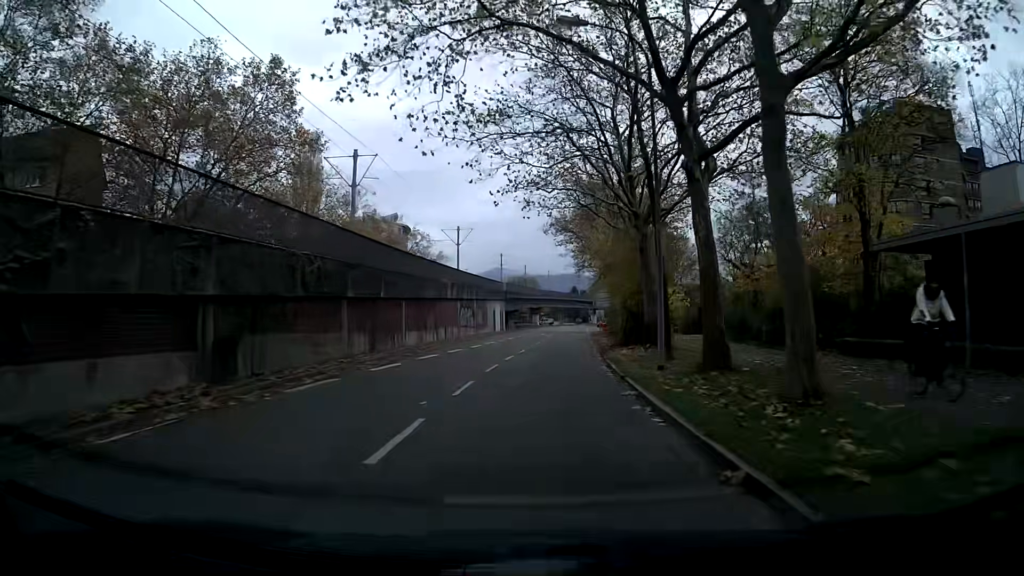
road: tertiary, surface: asphalt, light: Day
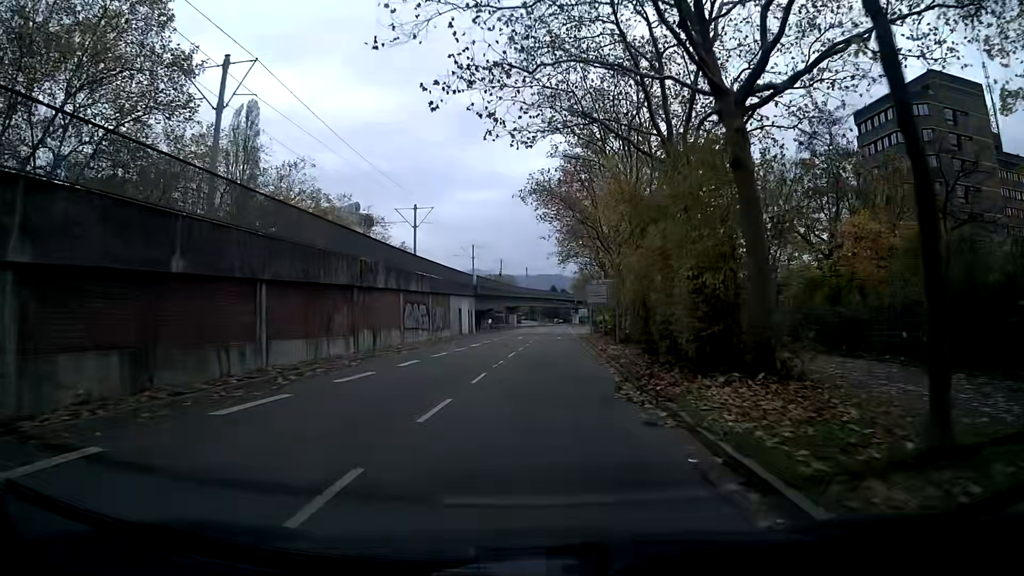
(+0.2, +15.0) m; +2°
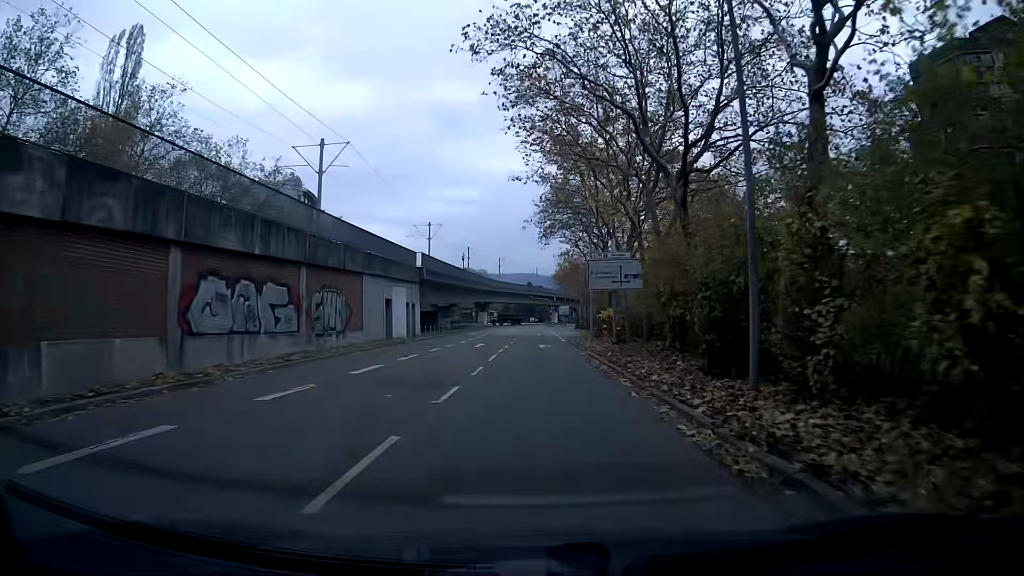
(+0.4, +22.4) m; +2°
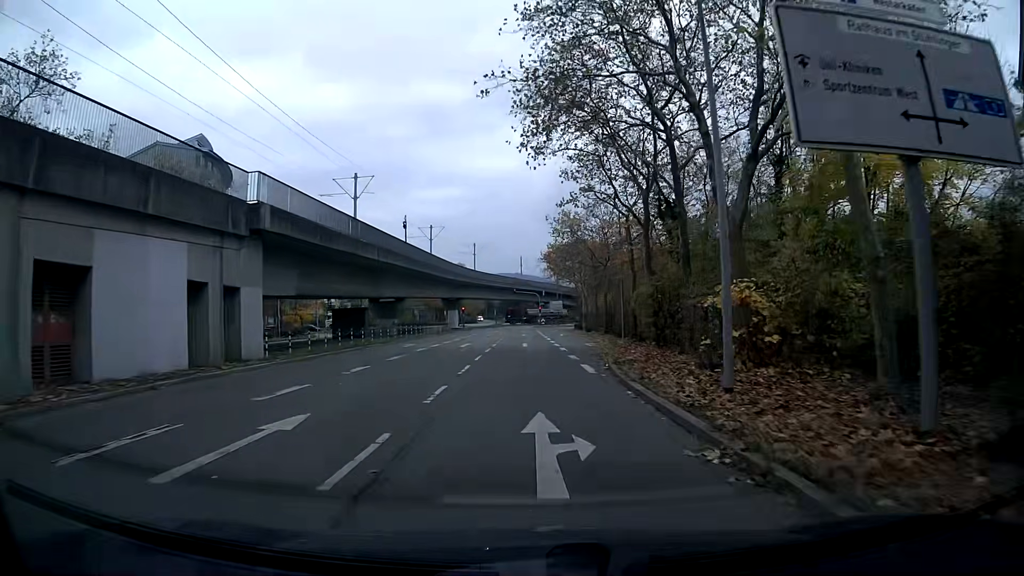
(+0.3, +29.5) m; +2°
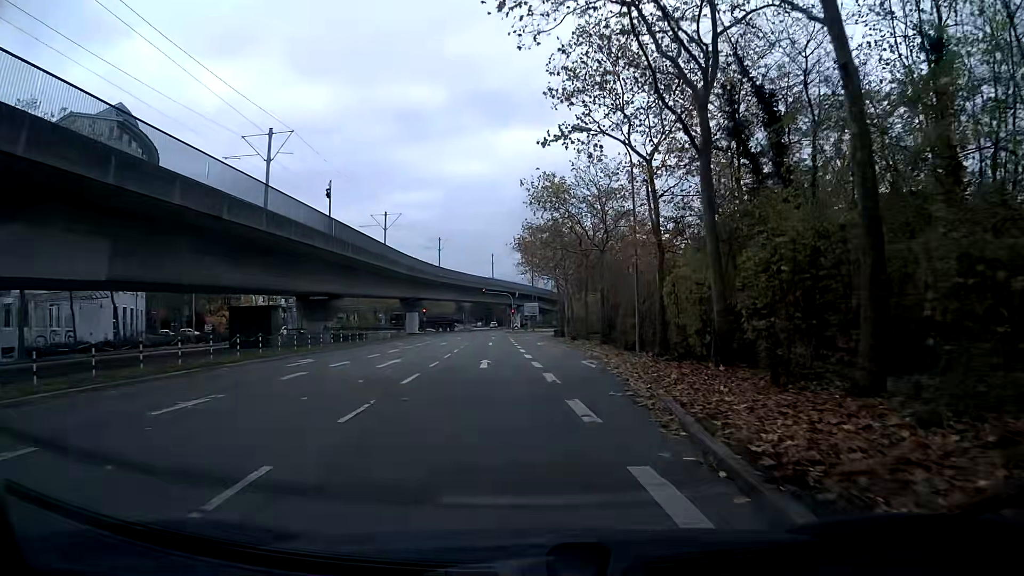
(+0.2, +14.3) m; +2°
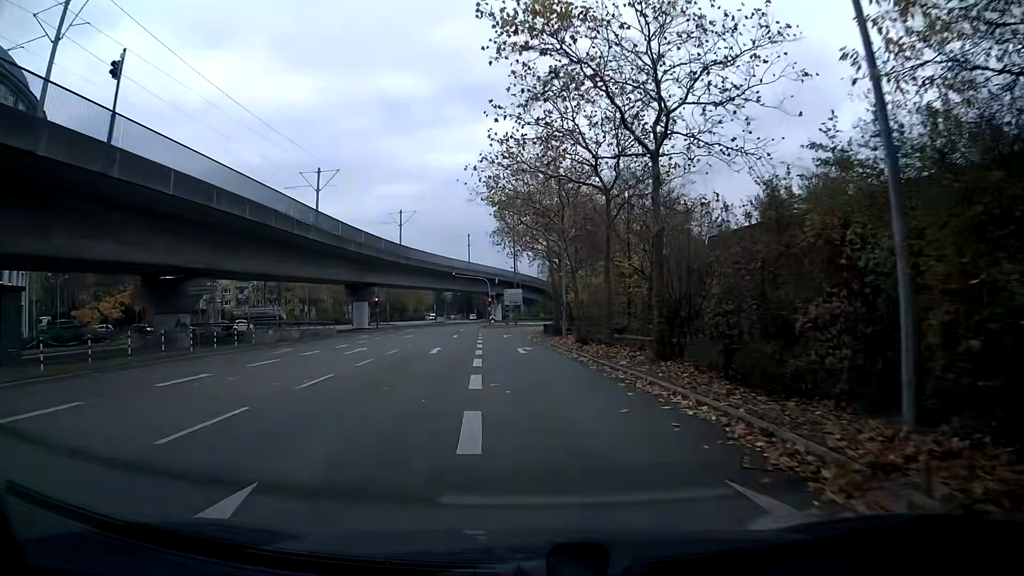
(+0.2, +20.5) m; 0°
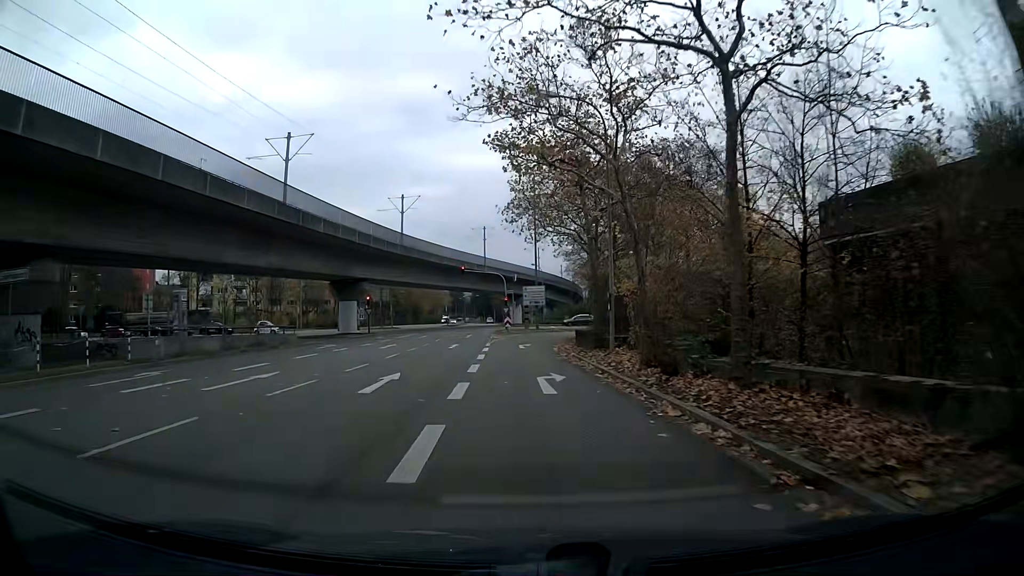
(-0.2, +13.1) m; -2°
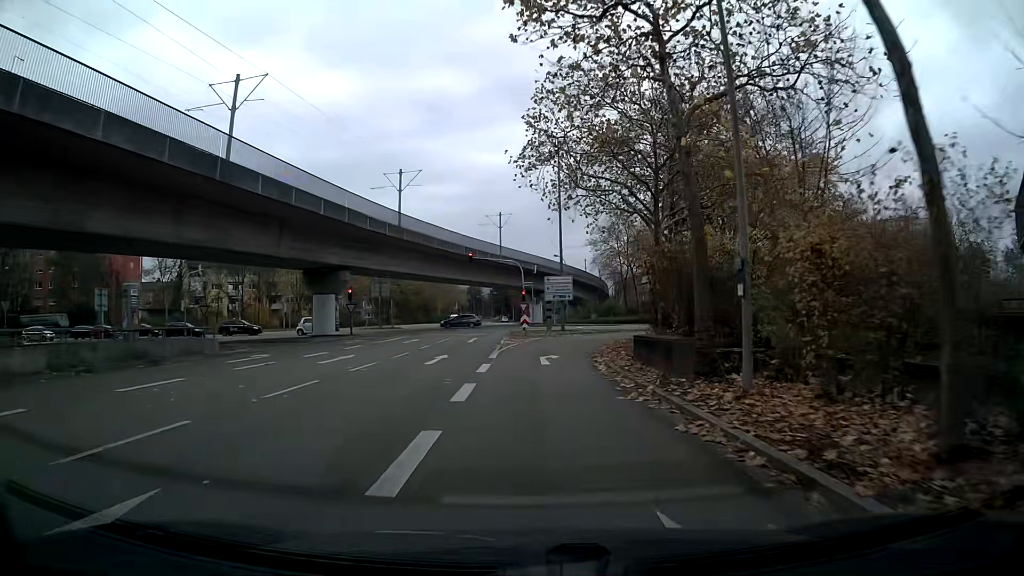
(-0.2, +12.5) m; -1°
(0, +10) (0, +20) (+1, +30) (+4, +39) (+9, +48) (+16, +55) (+25, +59) (+35, +60) (+45, +61) (+55, +62) m
